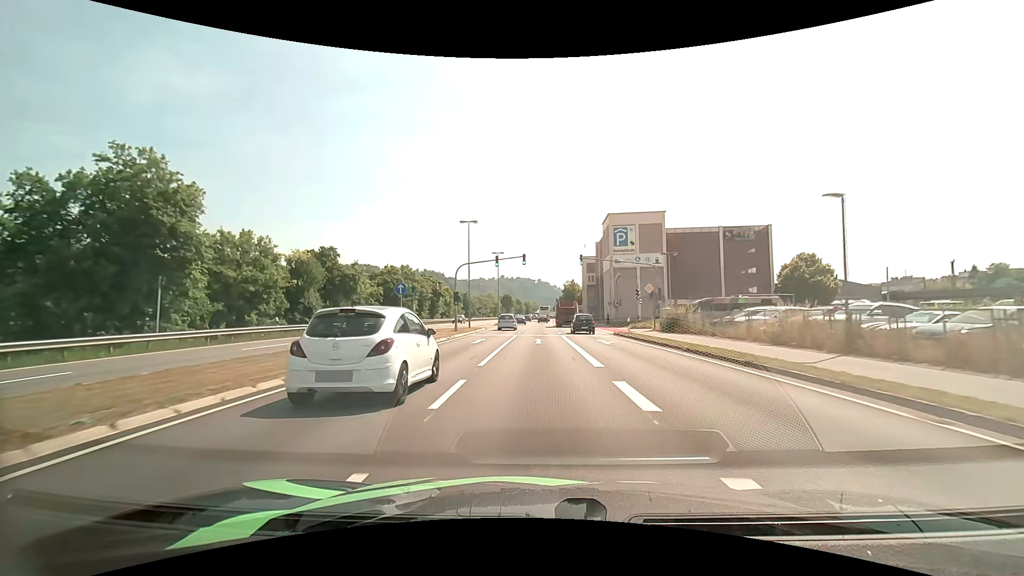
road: primary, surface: asphalt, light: Day
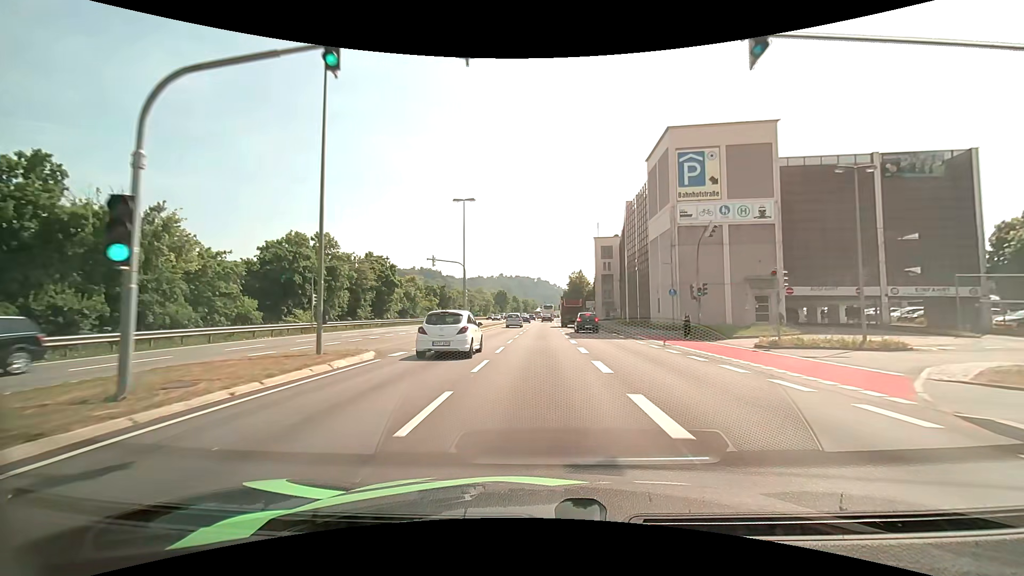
(0.0, +32.2) m; 0°
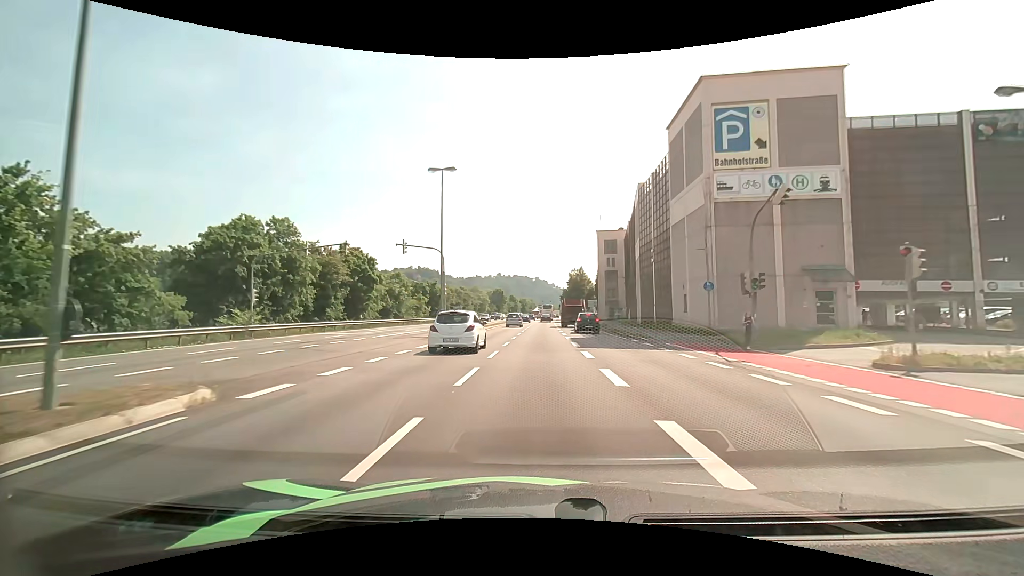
(0.0, +8.2) m; 0°
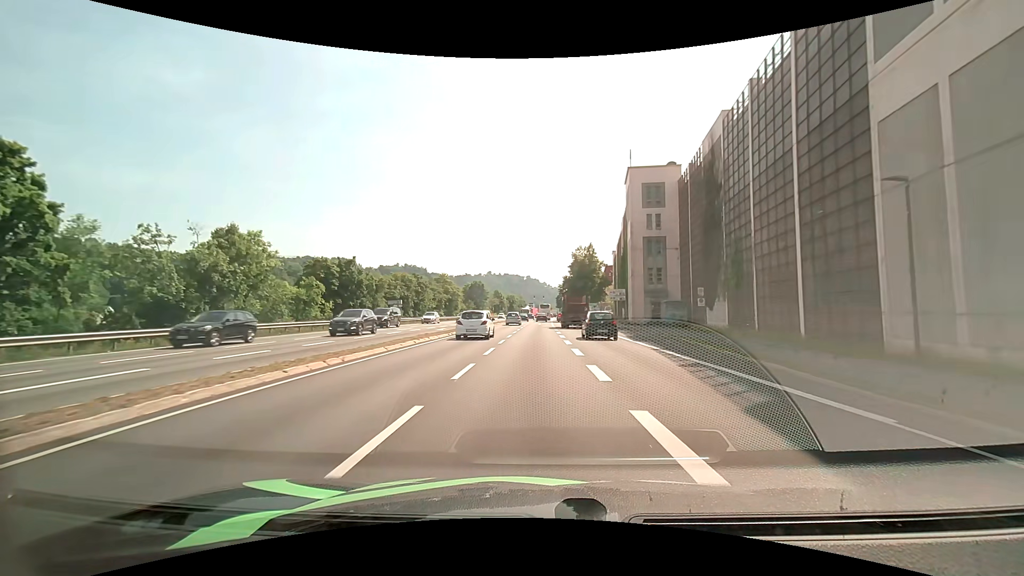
(+0.4, +41.3) m; +1°
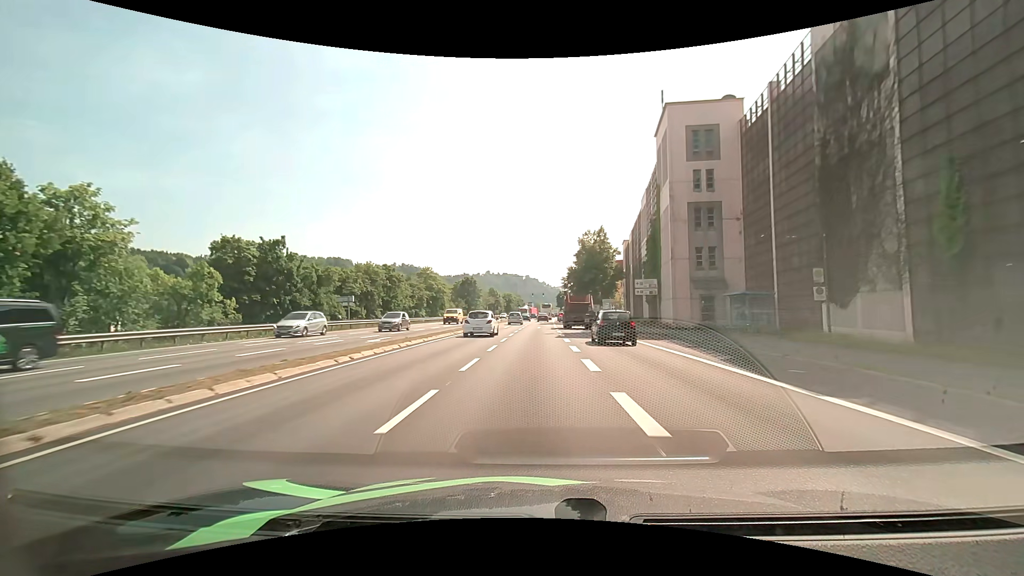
(+0.1, +16.5) m; 0°
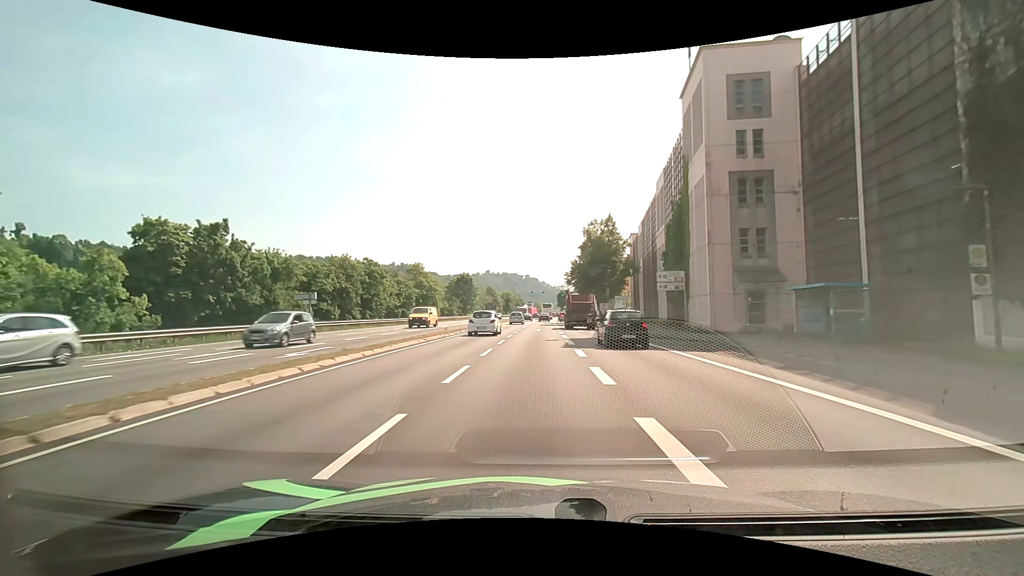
(0.0, +8.1) m; 0°
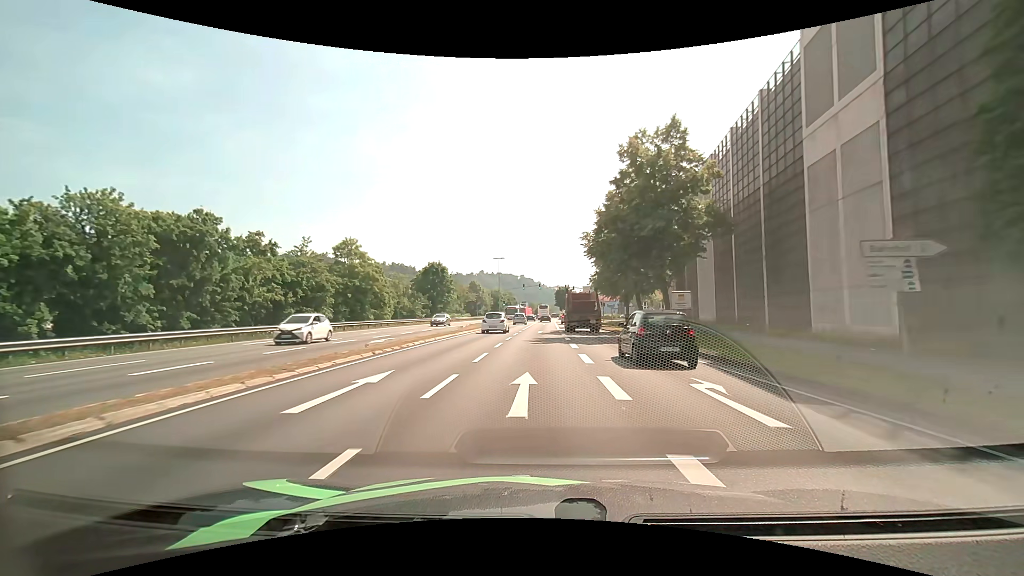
(+0.2, +31.5) m; 0°
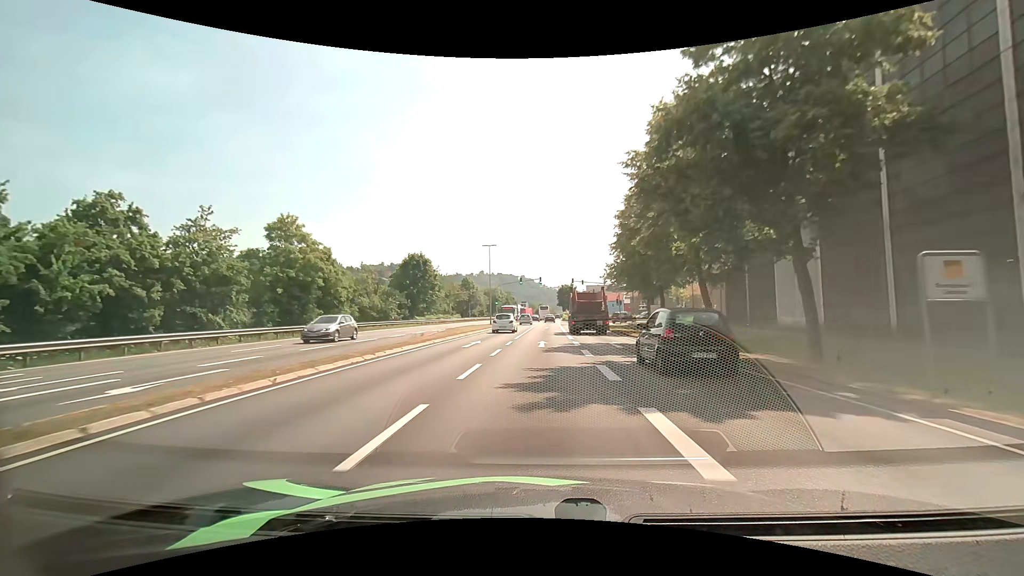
(+0.1, +15.7) m; 0°
(0, +10) (0, +20) (0, +30) (0, +40) (+1, +50) (+1, +60) (+1, +70) (+2, +80) (+2, +90) (+3, +100) m
